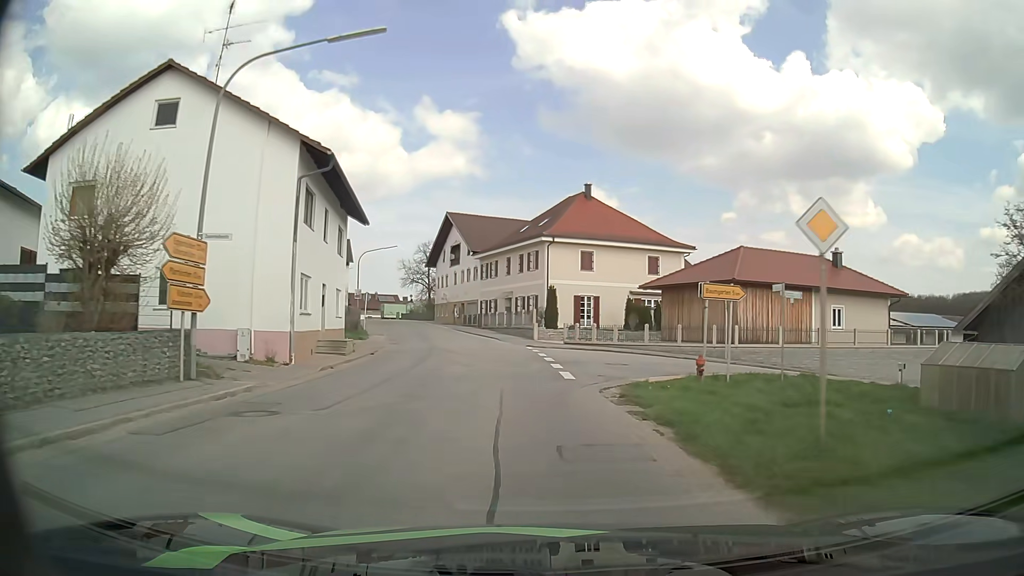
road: secondary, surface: asphalt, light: Day
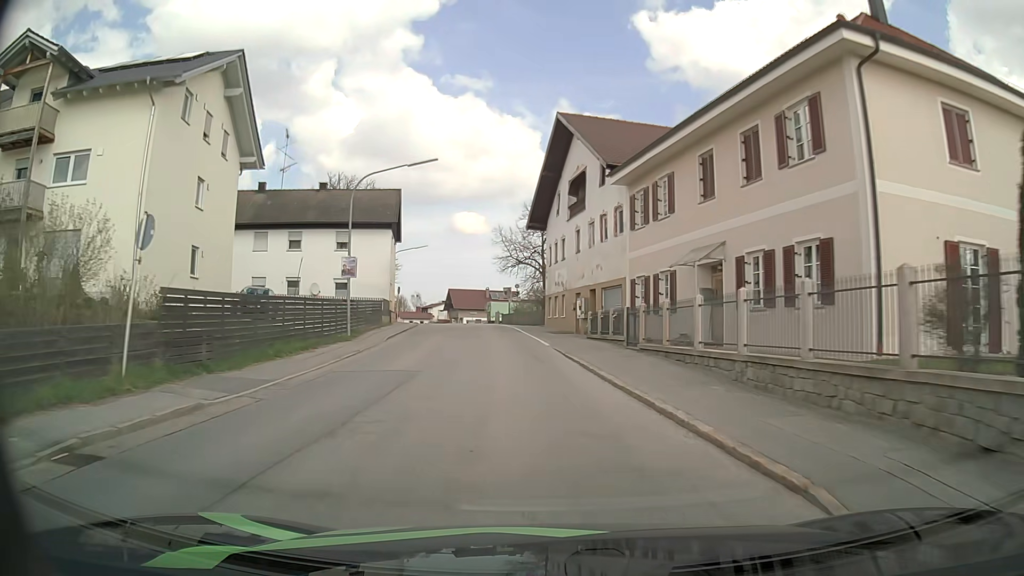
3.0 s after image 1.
(-3.2, +36.6) m; -12°
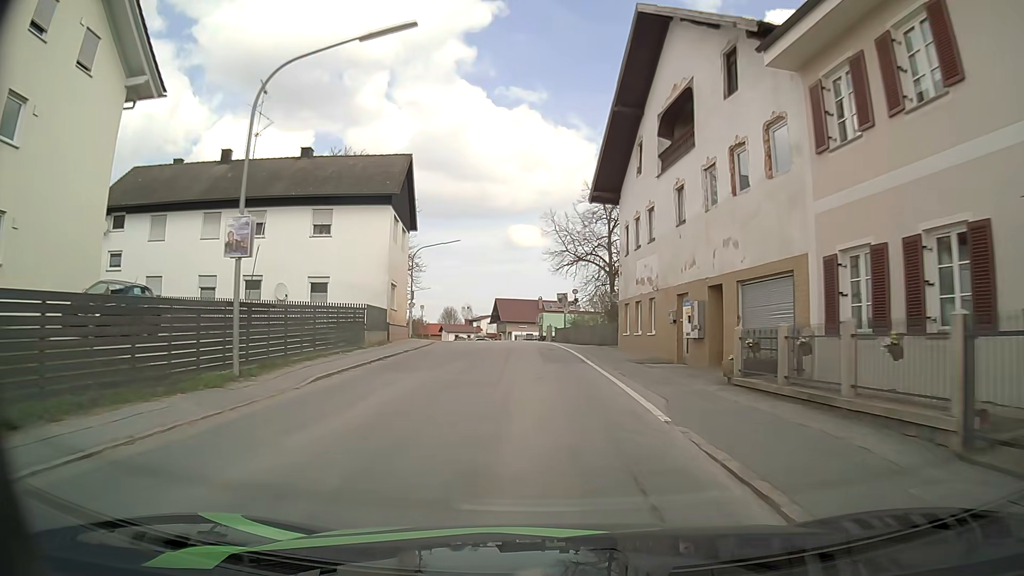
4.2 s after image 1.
(-0.6, +15.0) m; -5°
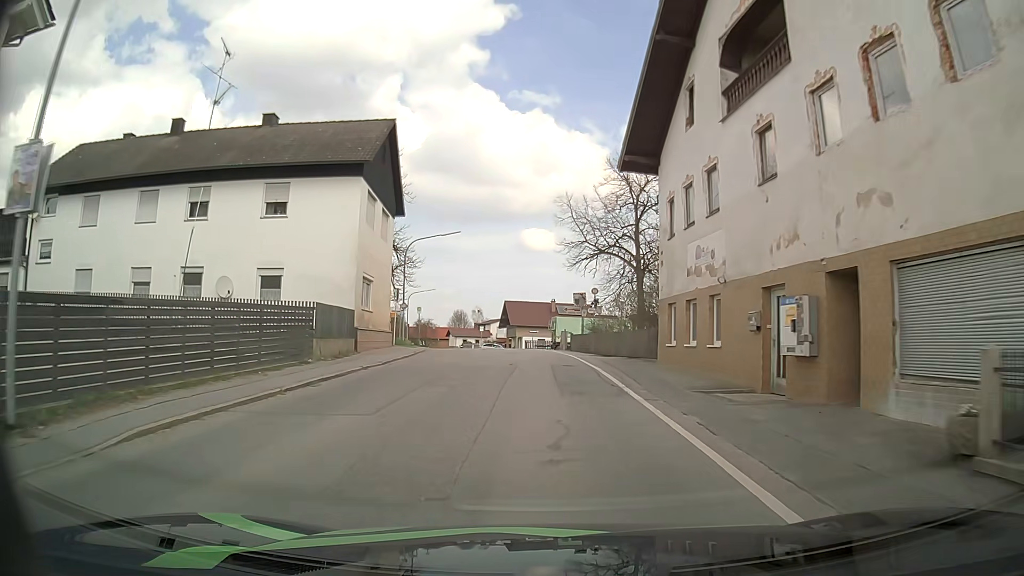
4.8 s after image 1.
(0.0, +7.3) m; -1°
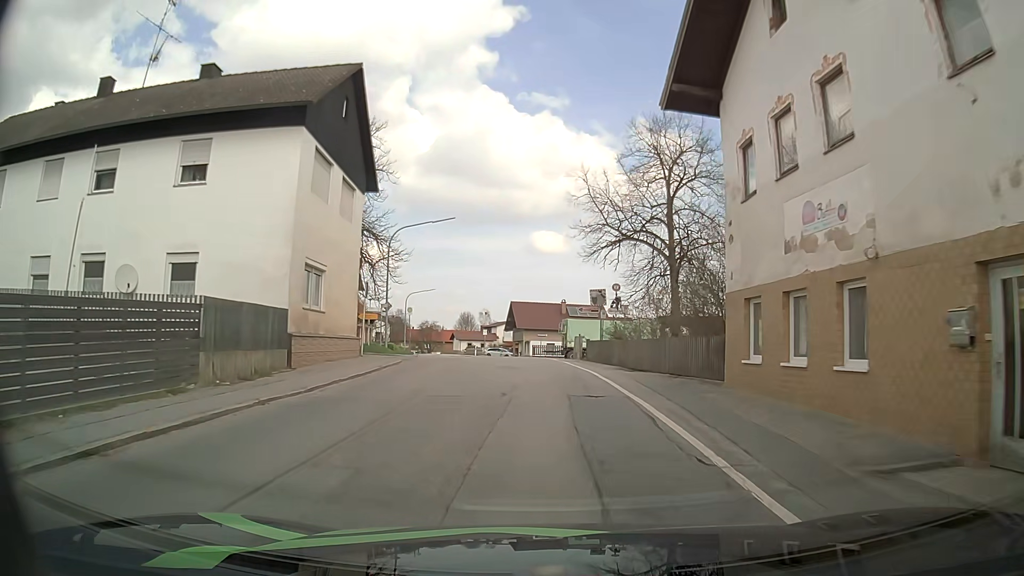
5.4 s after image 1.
(0.0, +7.3) m; -1°
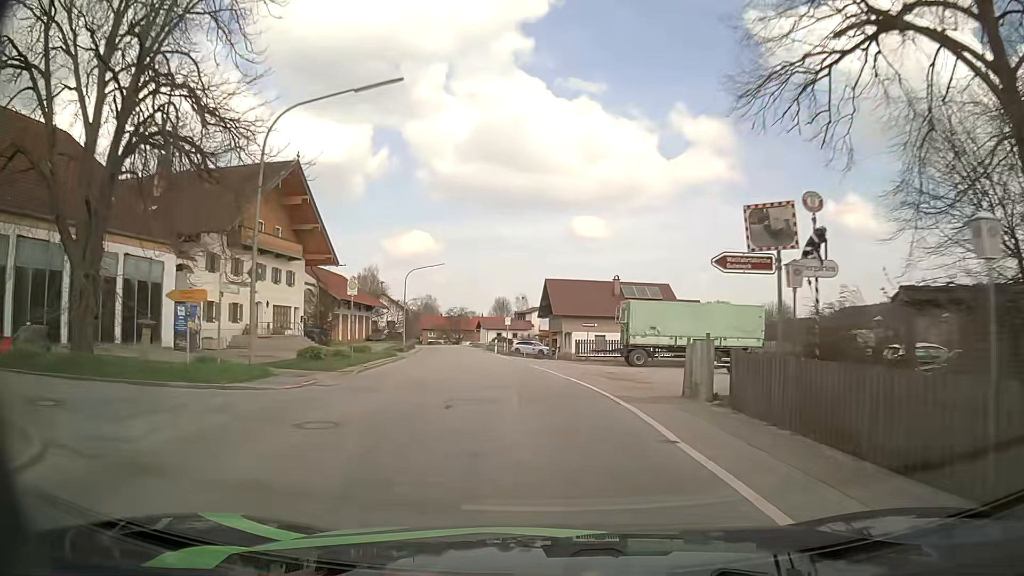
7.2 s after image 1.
(-0.5, +21.4) m; -4°
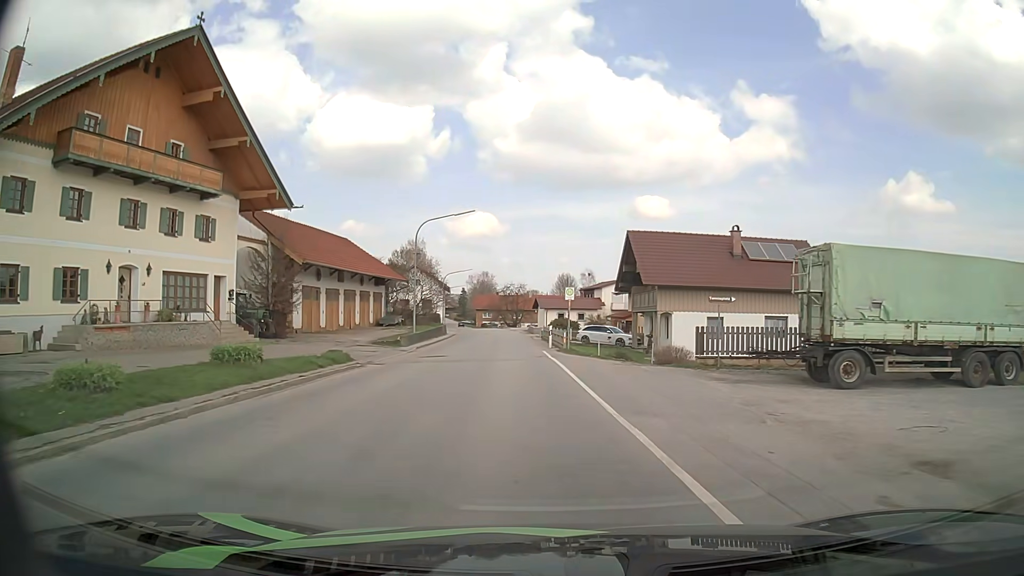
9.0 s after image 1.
(-0.9, +21.4) m; -5°
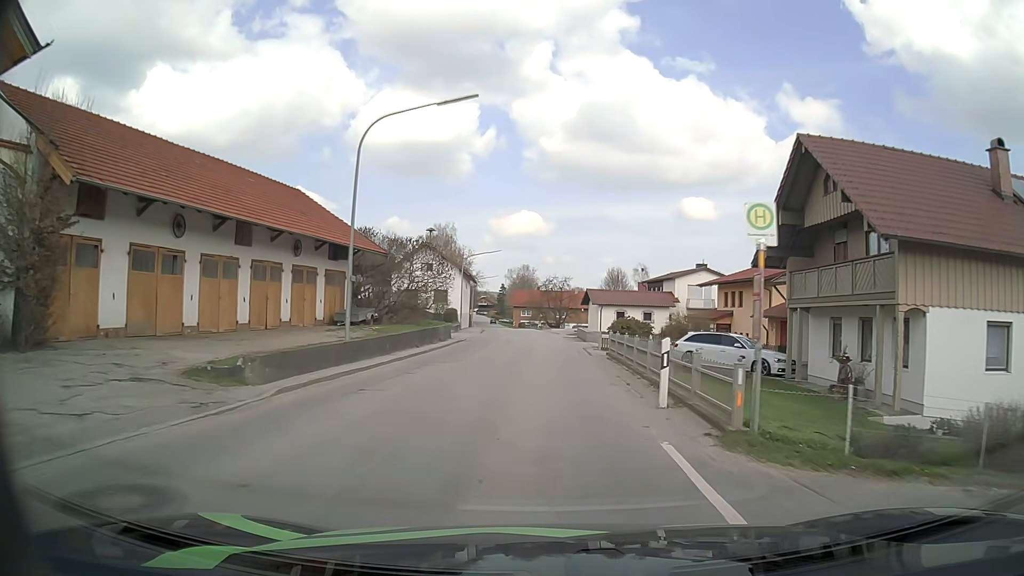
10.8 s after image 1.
(-0.9, +22.2) m; -4°
(0, +10) (0, +20) (0, +30) (0, +40) (0, +50) (-1, +60) (-1, +70) (-2, +80) (-3, +90) (-4, +100) m
